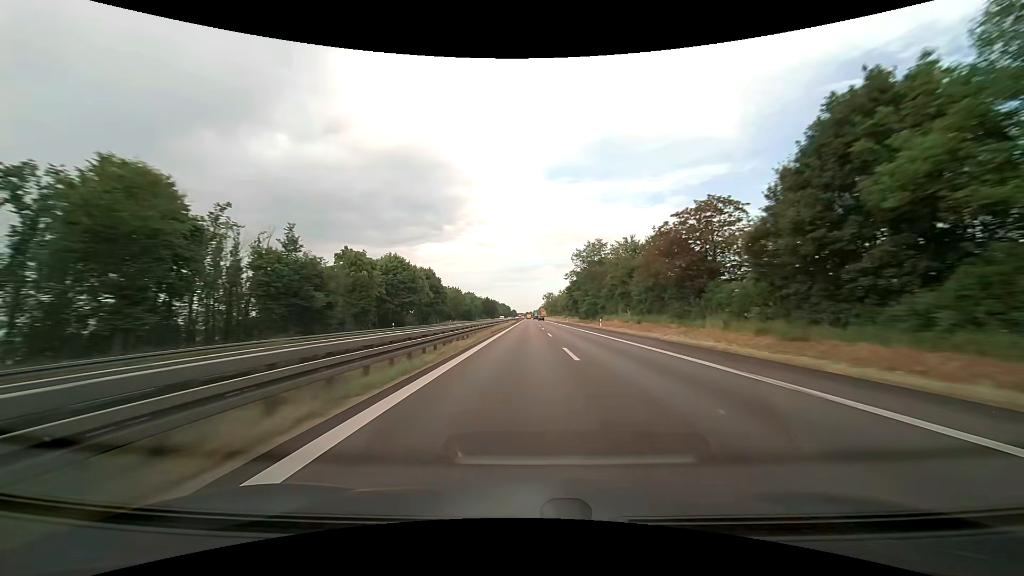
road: trunk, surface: asphalt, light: Day
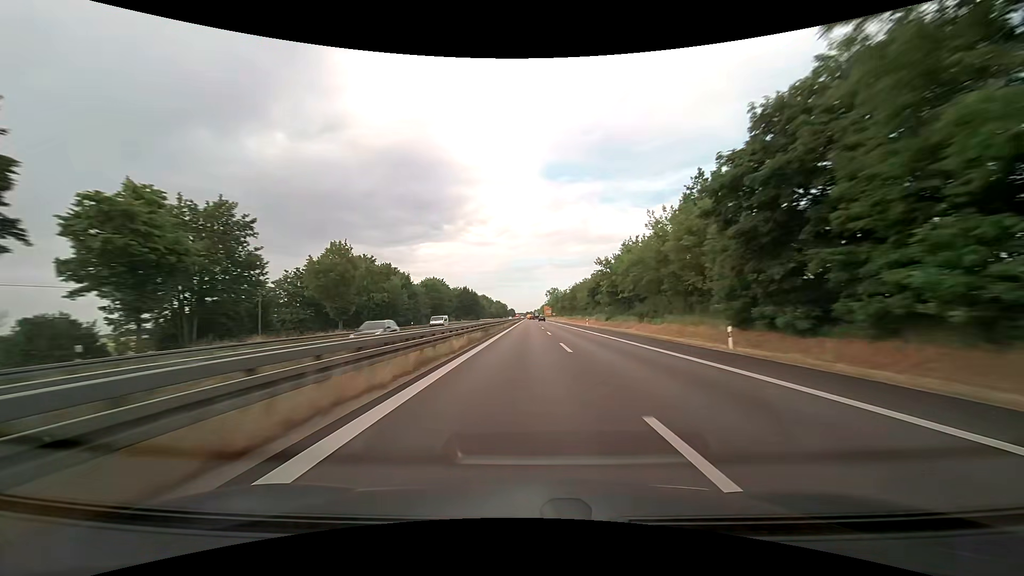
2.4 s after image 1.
(+0.1, +86.7) m; 0°
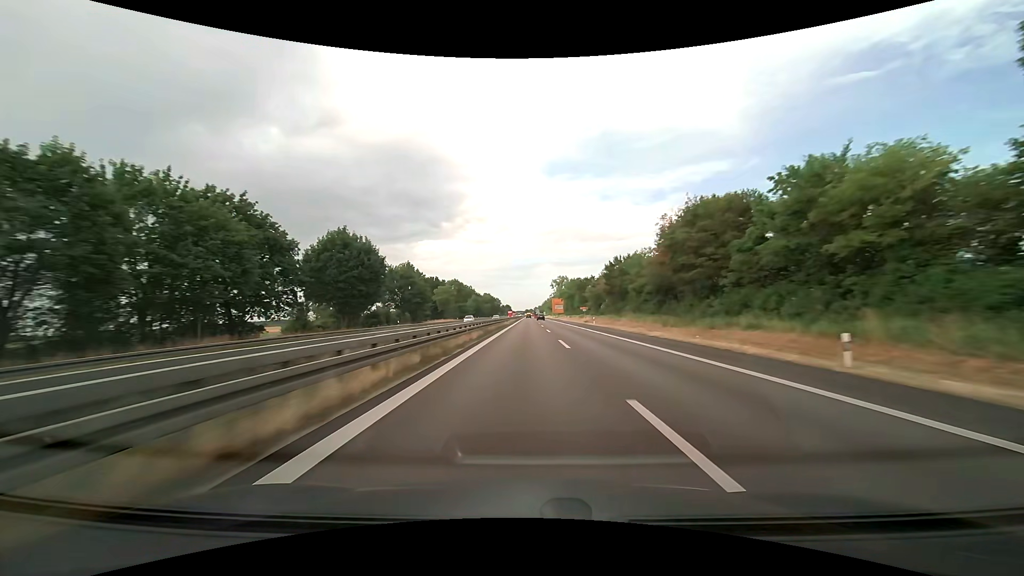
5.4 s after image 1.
(+0.2, +107.1) m; 0°
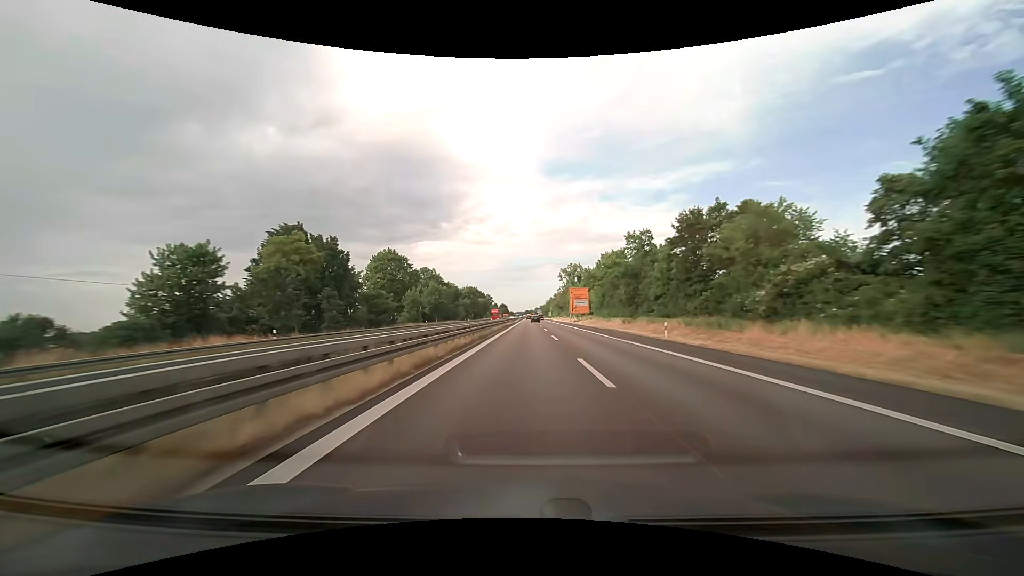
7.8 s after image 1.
(+0.1, +82.5) m; 0°
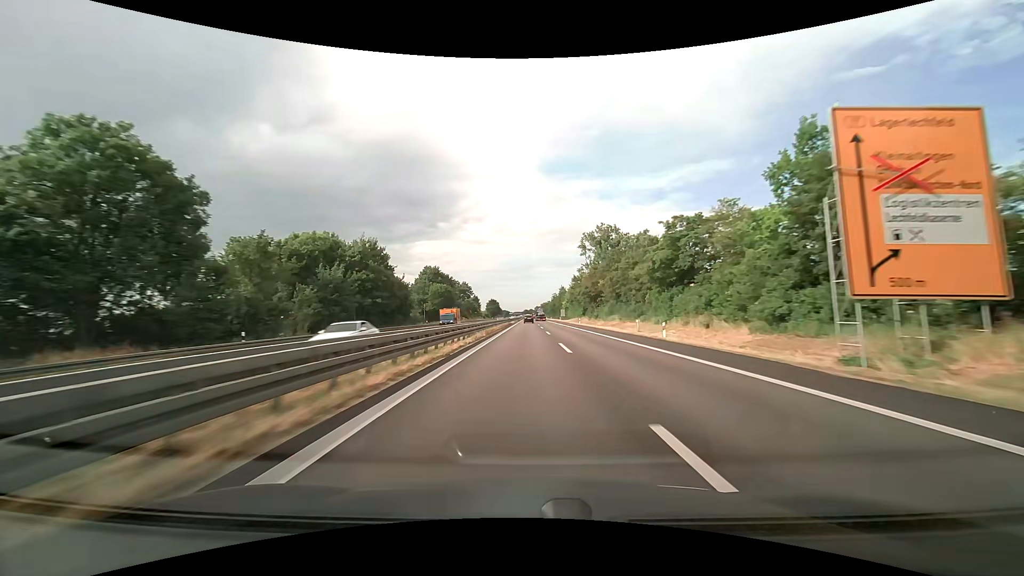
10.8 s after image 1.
(-0.1, +99.4) m; 0°
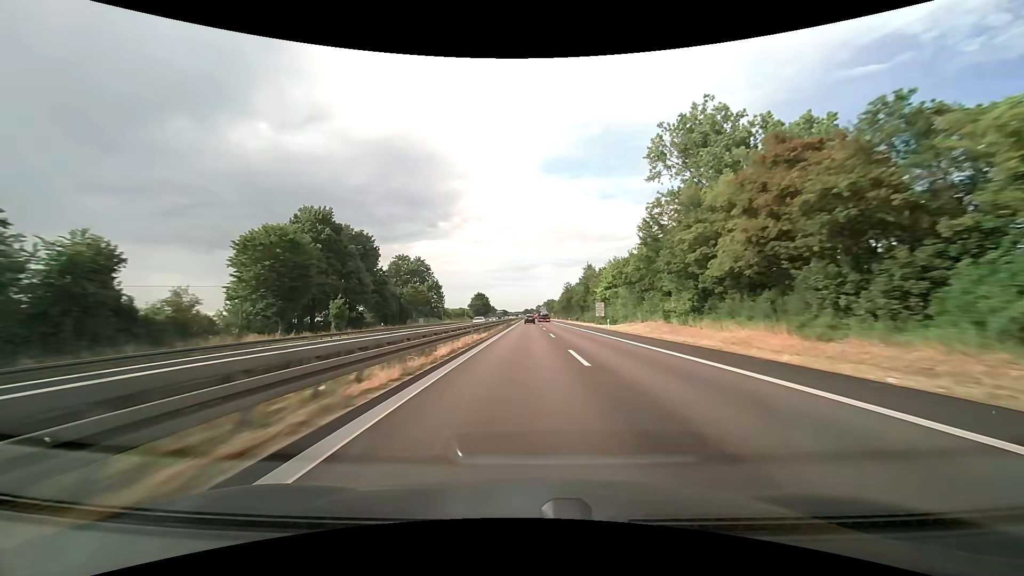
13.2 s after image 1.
(0.0, +76.9) m; 0°
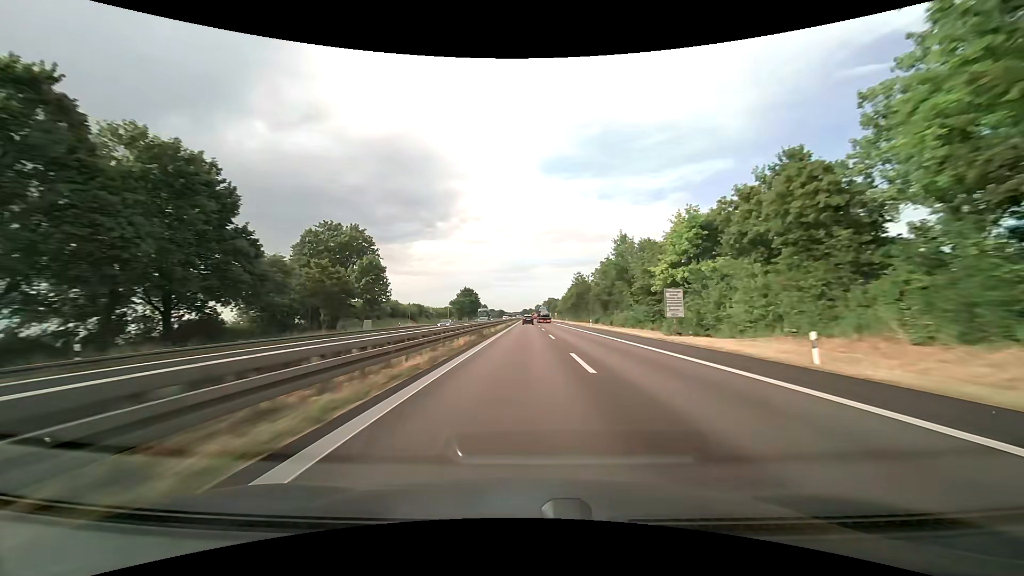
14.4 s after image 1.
(0.0, +37.7) m; 0°
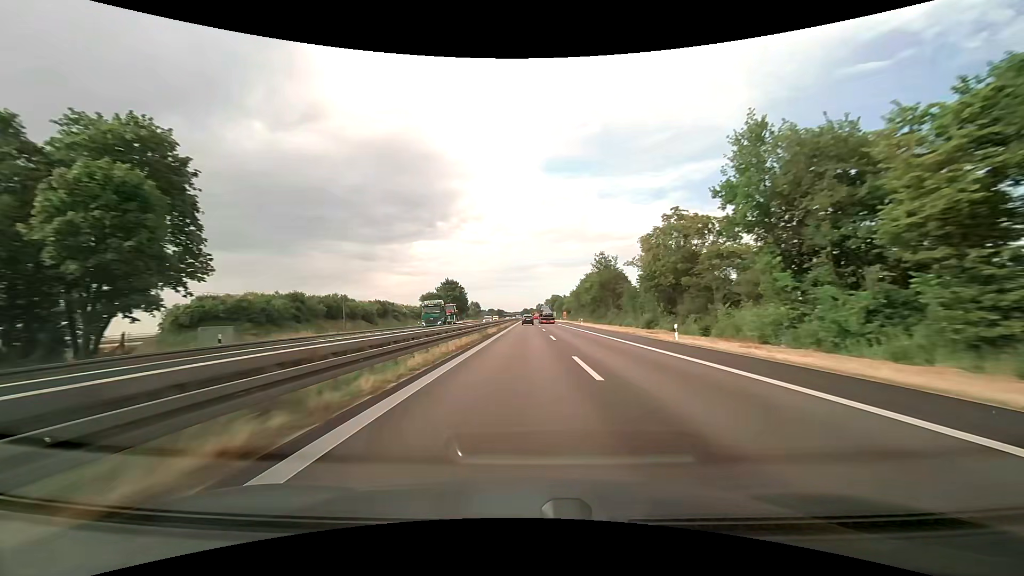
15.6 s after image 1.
(0.0, +37.5) m; 0°
(0, +10) (0, +20) (0, +30) (0, +40) (0, +50) (0, +60) (0, +70) (0, +80) (0, +90) (0, +100) m
